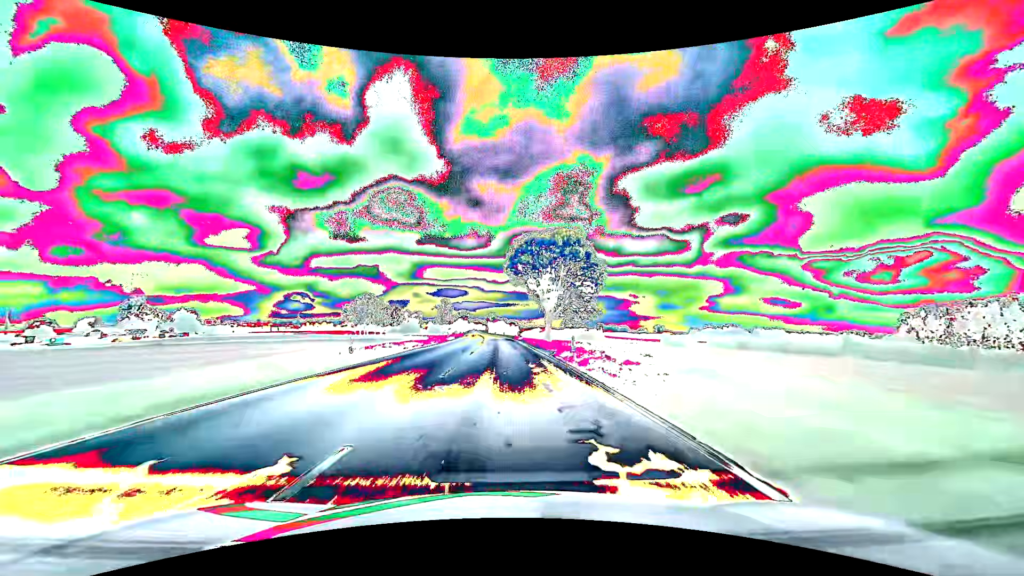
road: primary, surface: asphalt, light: Day
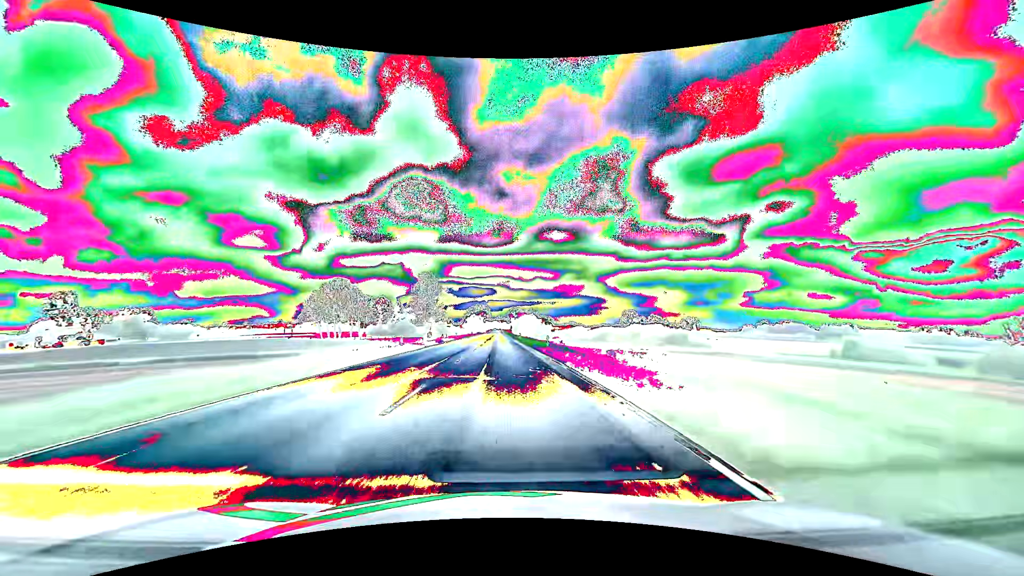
(-2.2, +79.1) m; -3°
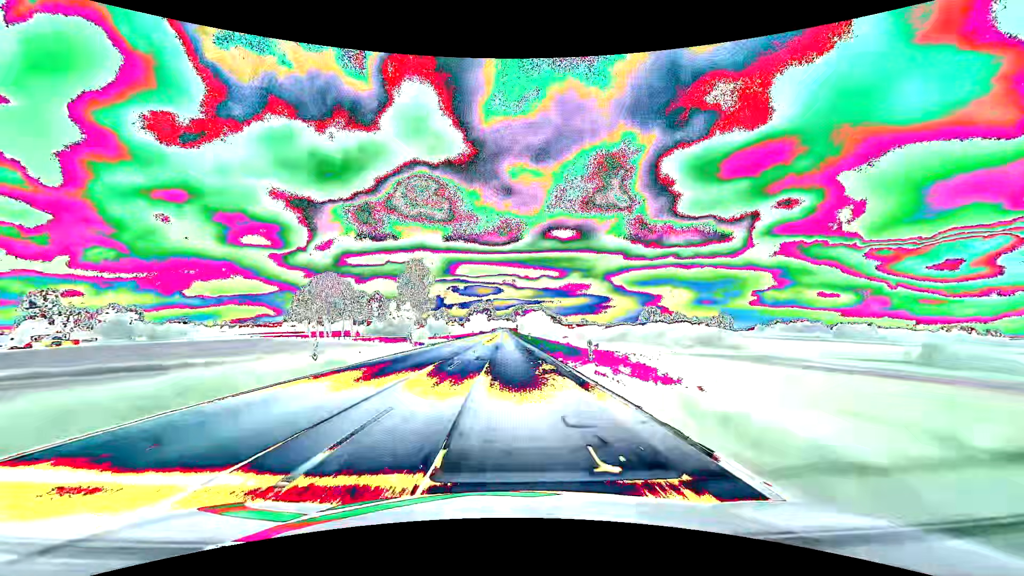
(-0.1, +15.9) m; -1°
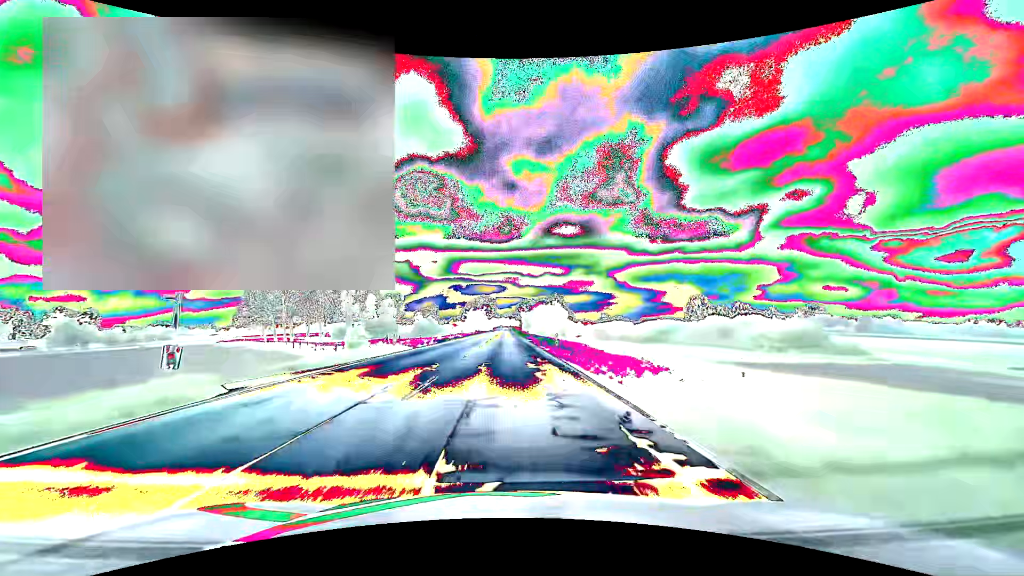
(-0.2, +31.8) m; 0°
